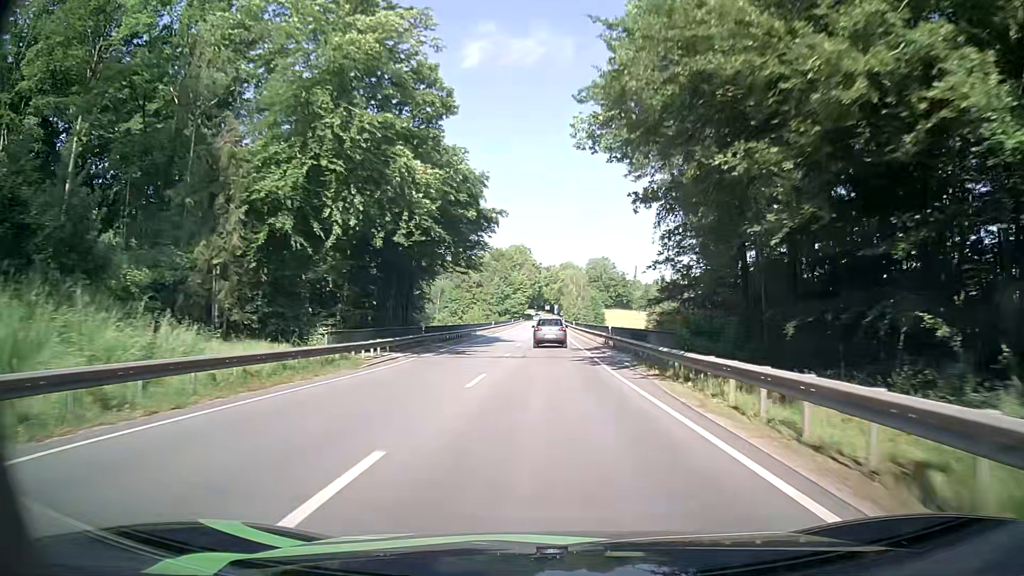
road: primary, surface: asphalt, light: Day
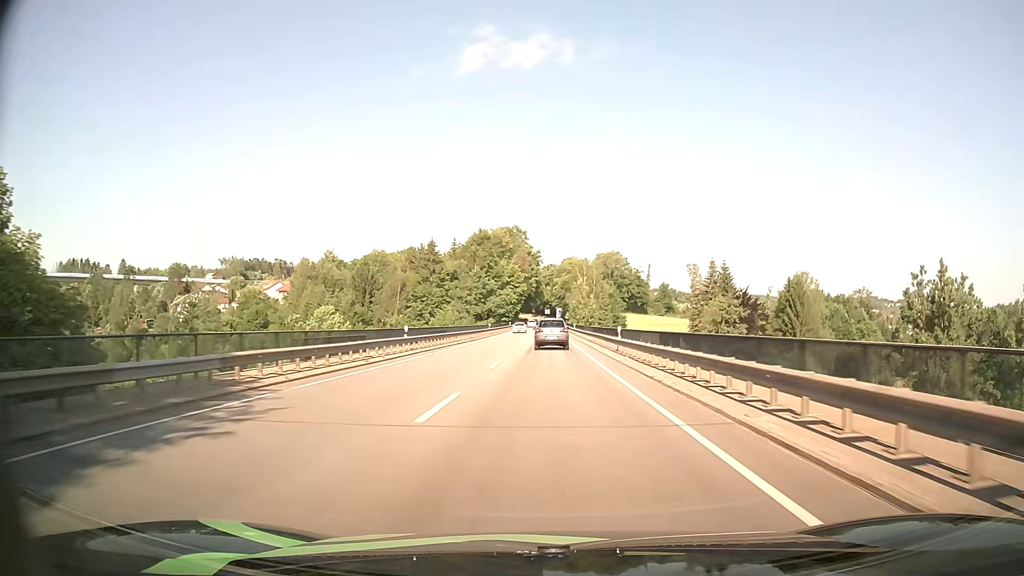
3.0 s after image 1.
(0.0, +53.5) m; 0°
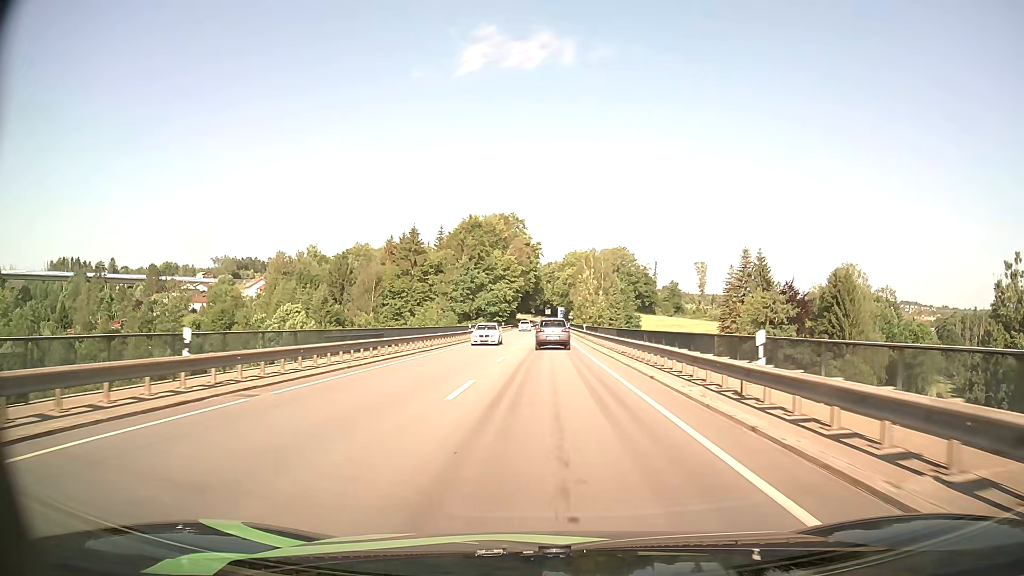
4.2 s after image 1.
(0.0, +21.1) m; 0°
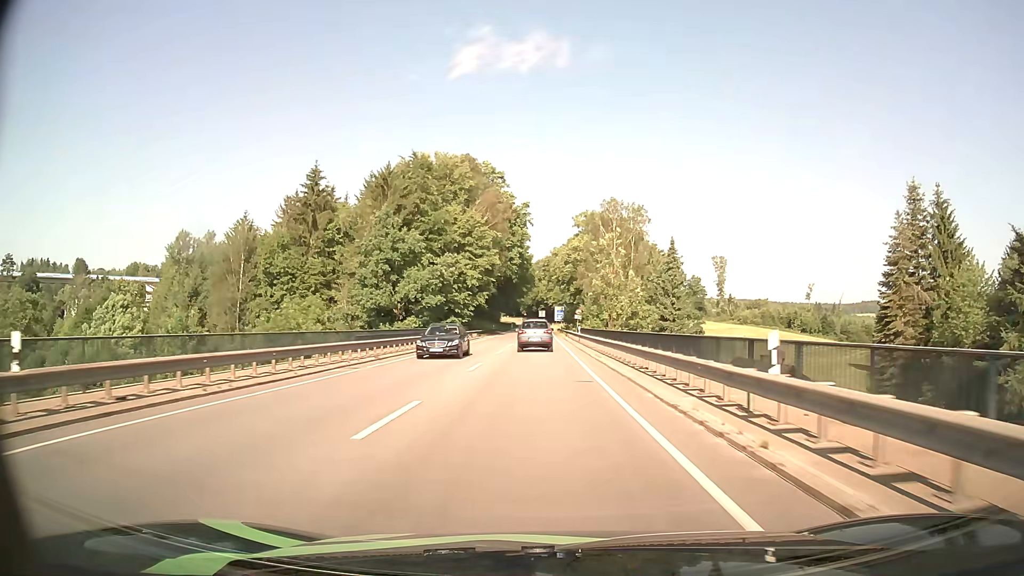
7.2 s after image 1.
(+0.5, +52.9) m; +1°
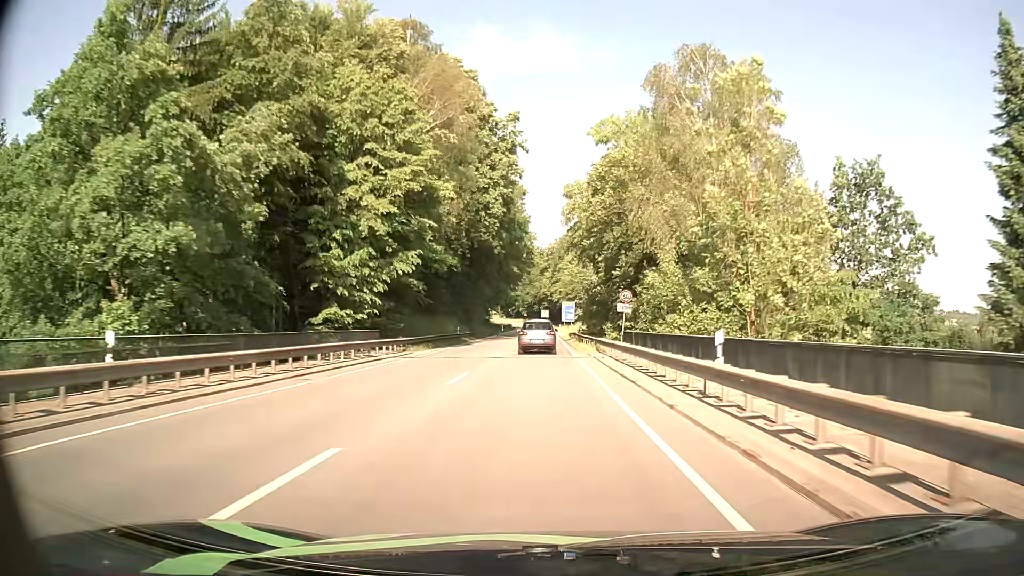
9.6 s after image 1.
(-0.2, +42.8) m; 0°
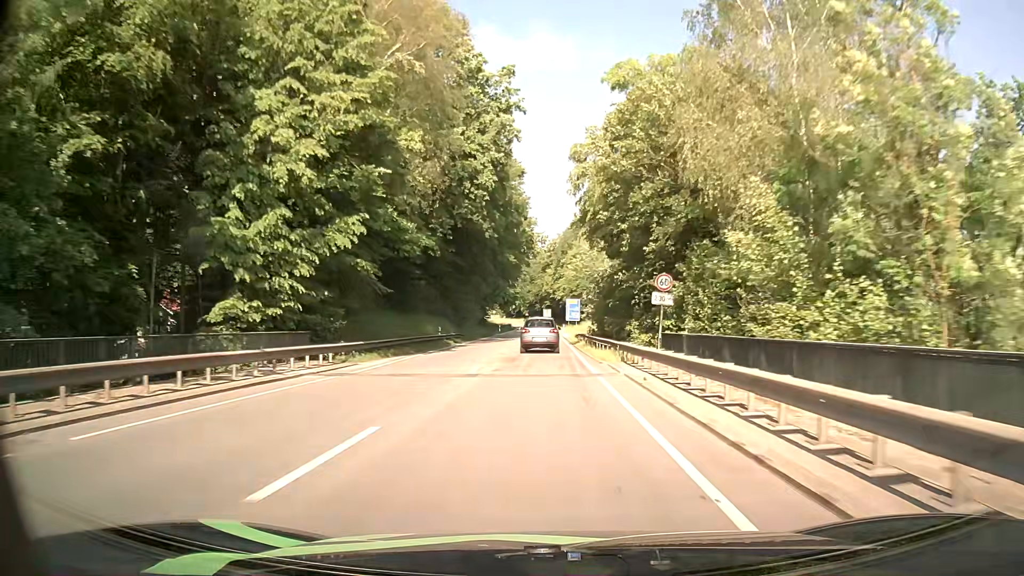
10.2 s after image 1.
(0.0, +10.8) m; 0°
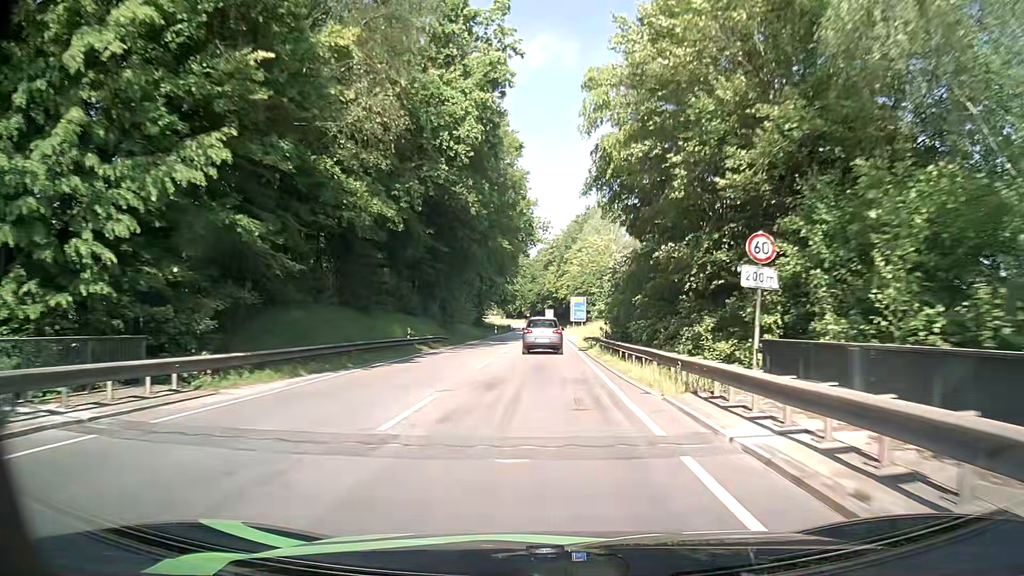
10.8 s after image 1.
(0.0, +10.8) m; 0°
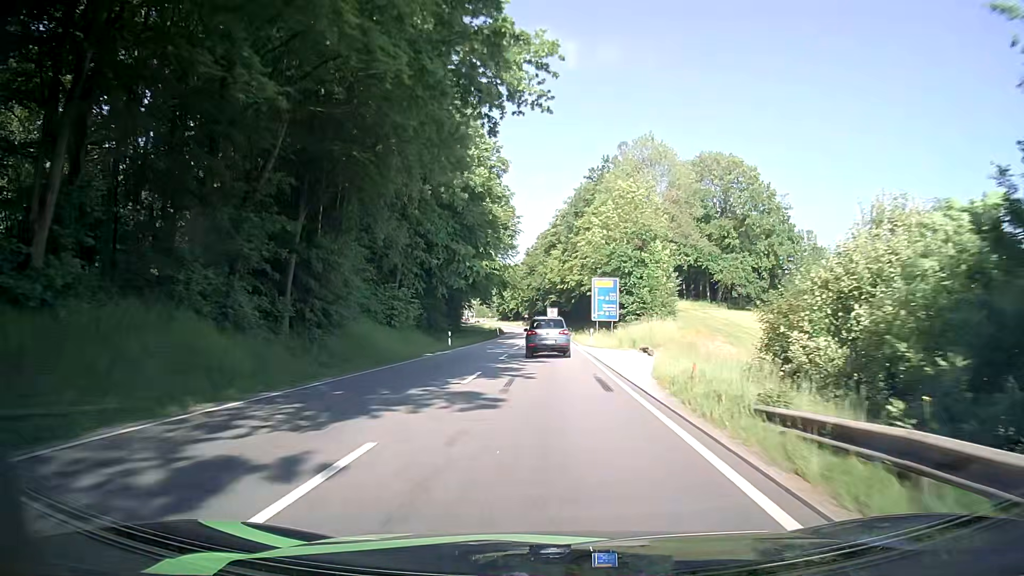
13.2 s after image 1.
(0.0, +41.0) m; -1°
